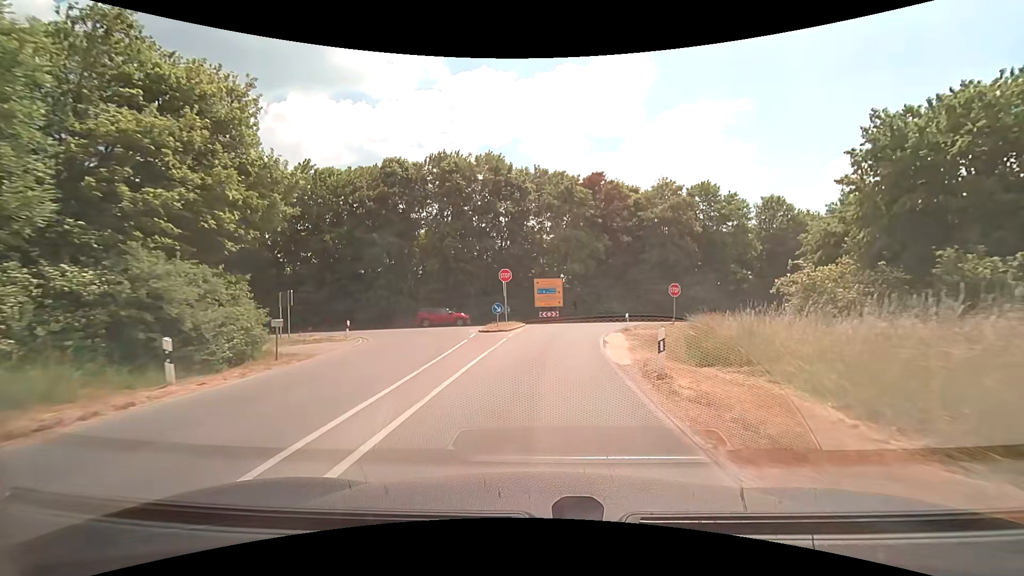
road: tertiary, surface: asphalt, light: Day
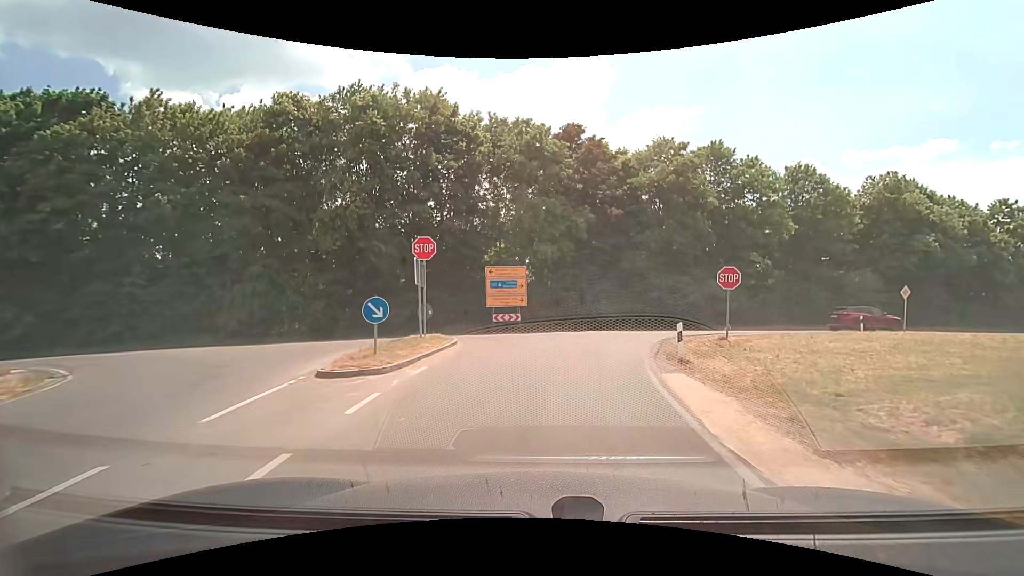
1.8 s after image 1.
(+0.4, +16.1) m; +4°
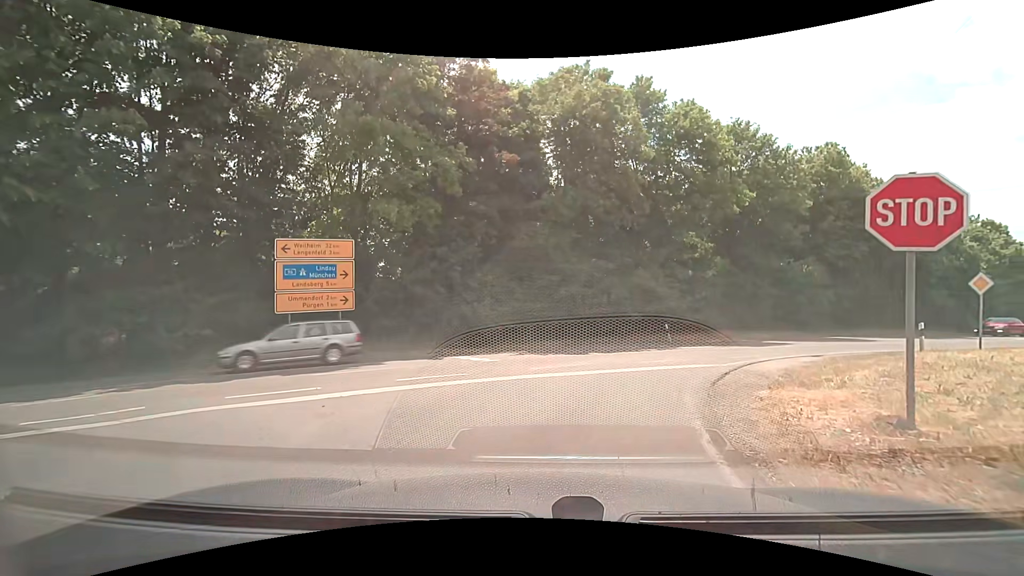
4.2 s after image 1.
(+1.5, +14.9) m; +13°
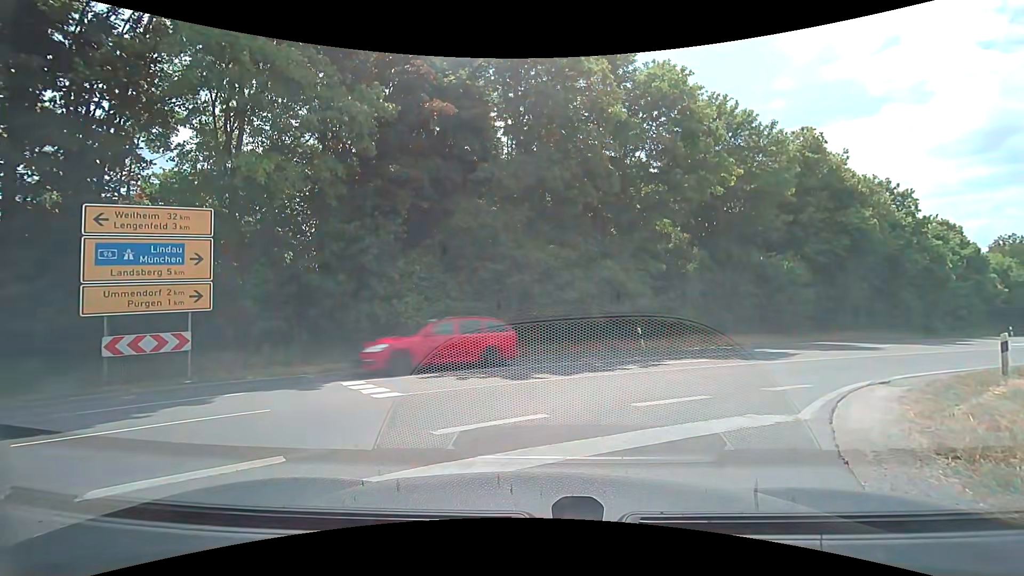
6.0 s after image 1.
(+0.2, +5.4) m; +4°
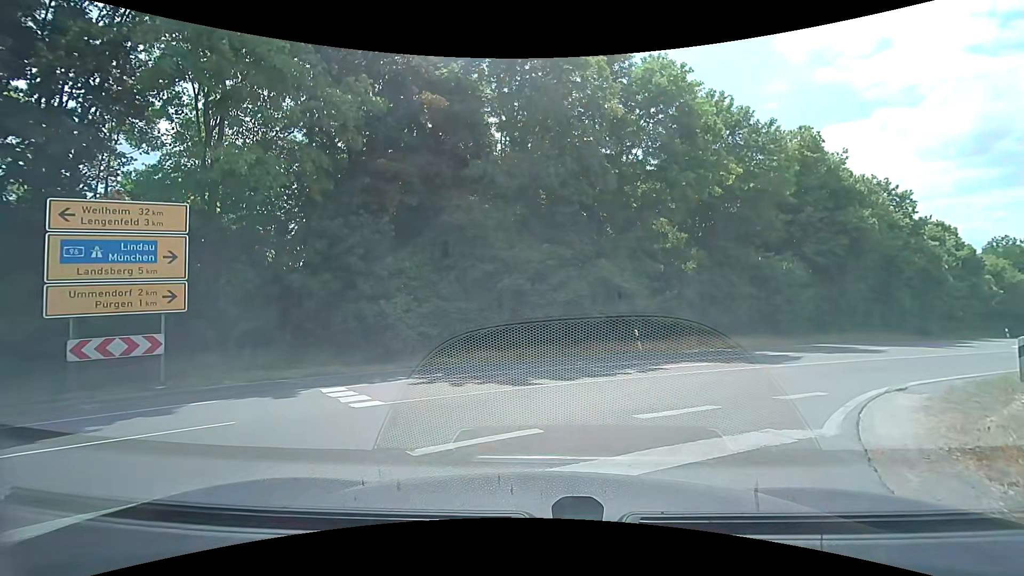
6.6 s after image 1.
(0.0, +0.6) m; 0°
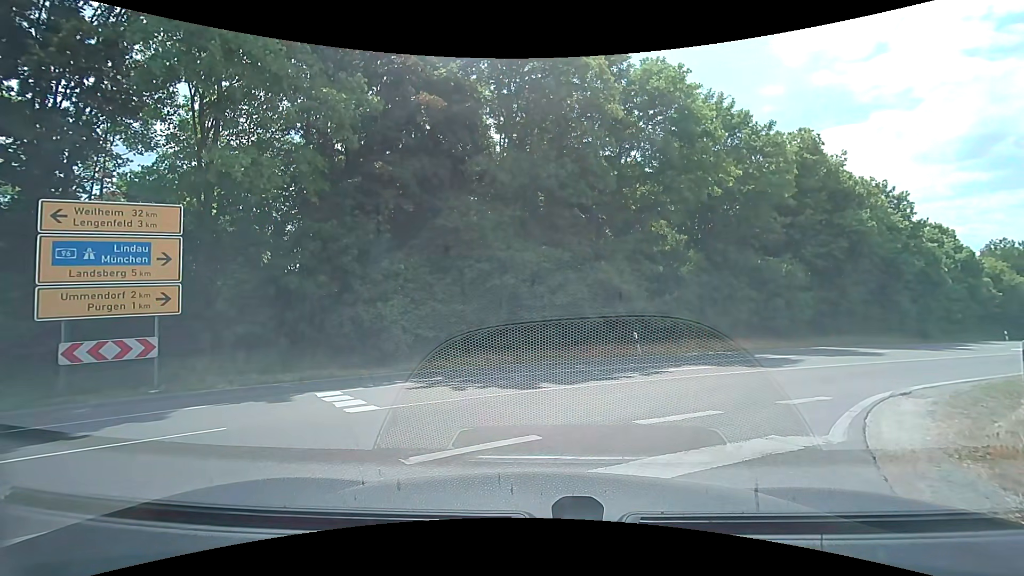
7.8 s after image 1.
(0.0, +0.2) m; 0°
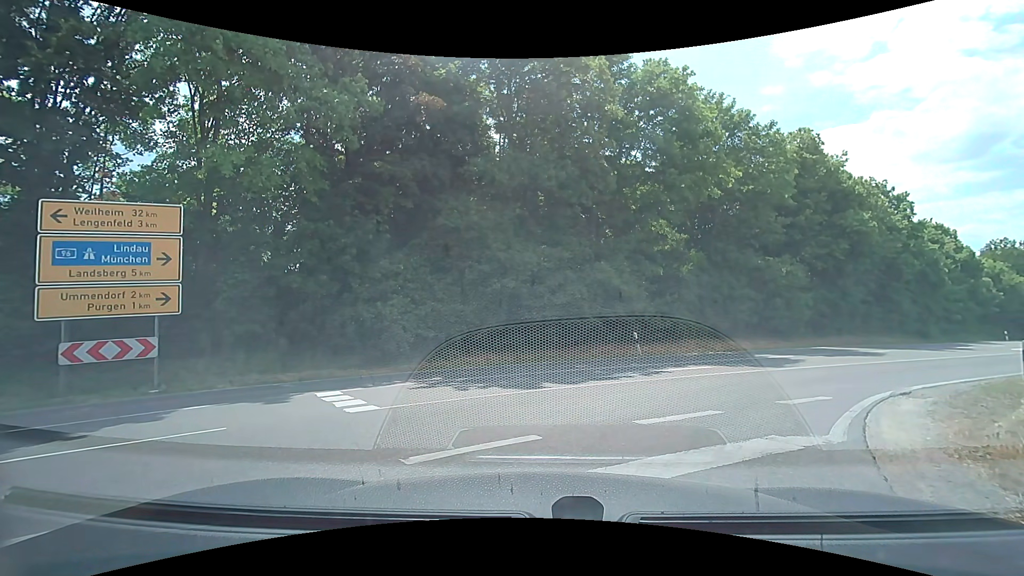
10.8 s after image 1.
(0.0, 0.0) m; 0°
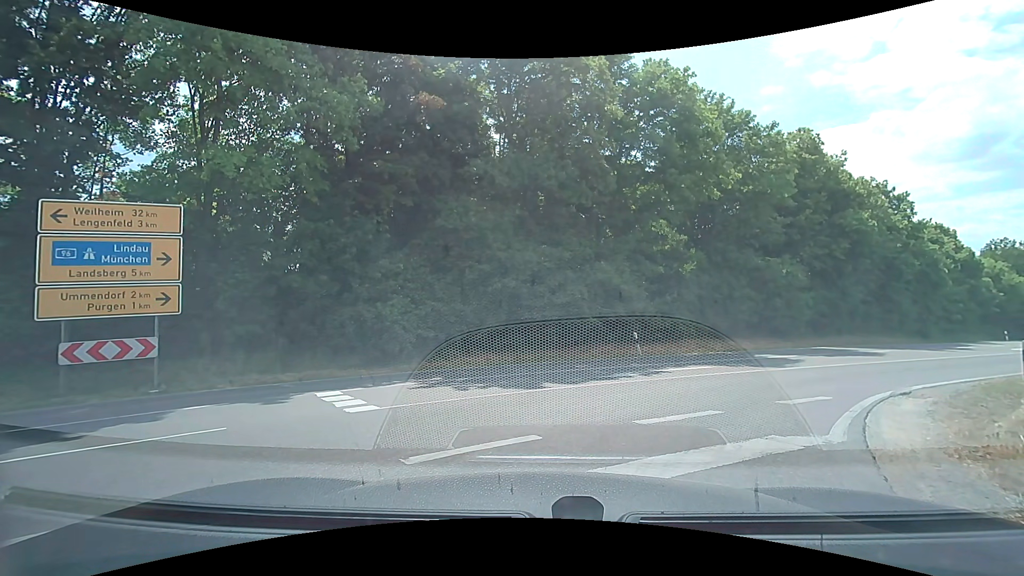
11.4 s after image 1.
(0.0, 0.0) m; 0°
(+2, +10) (+10, +16) (+18, +22) (+26, +27) (+34, +33) (+43, +39) (+51, +45) (+59, +51) (+67, +56) (+75, +63) m
